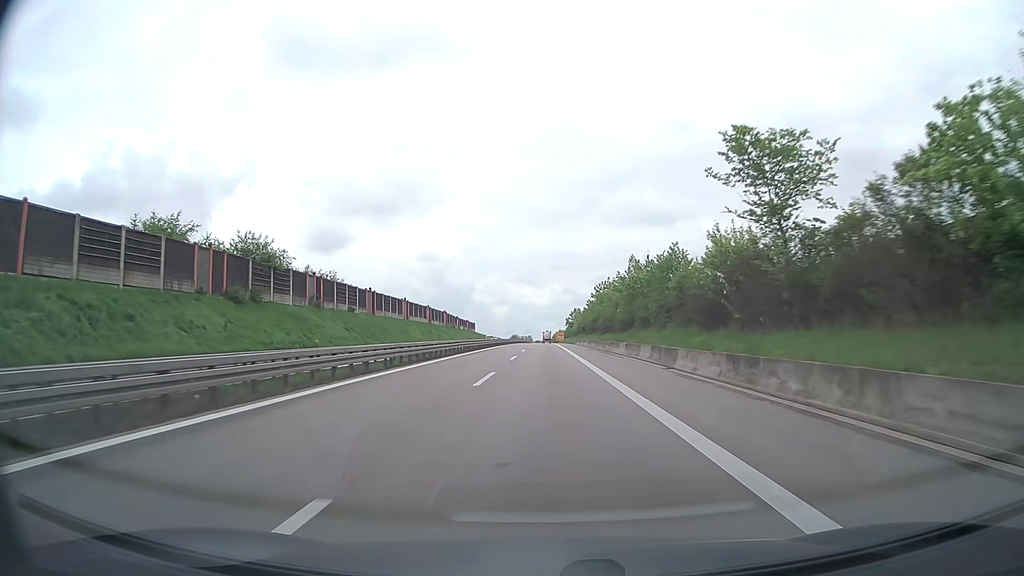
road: trunk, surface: asphalt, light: Day
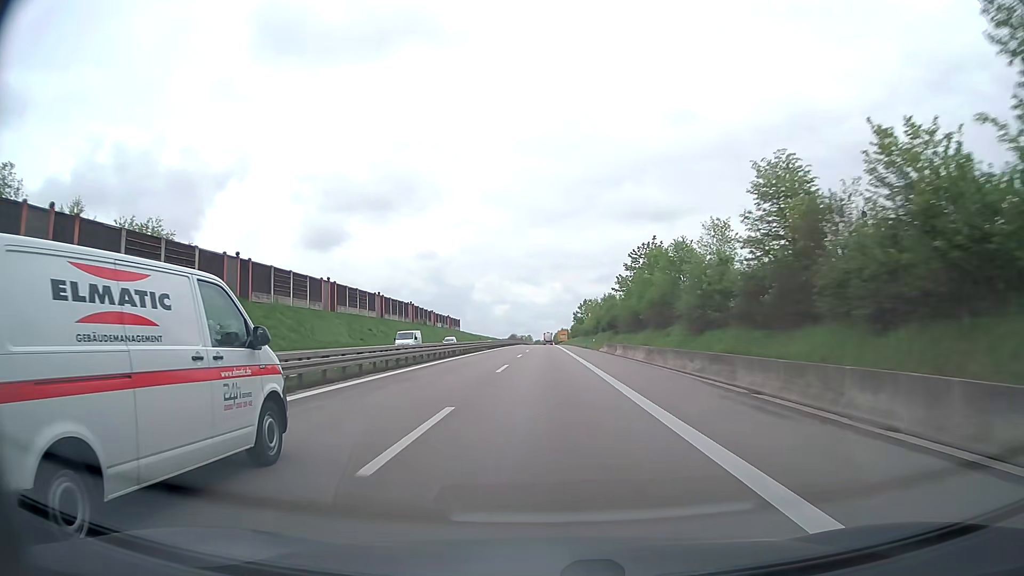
(0.0, +47.3) m; 0°
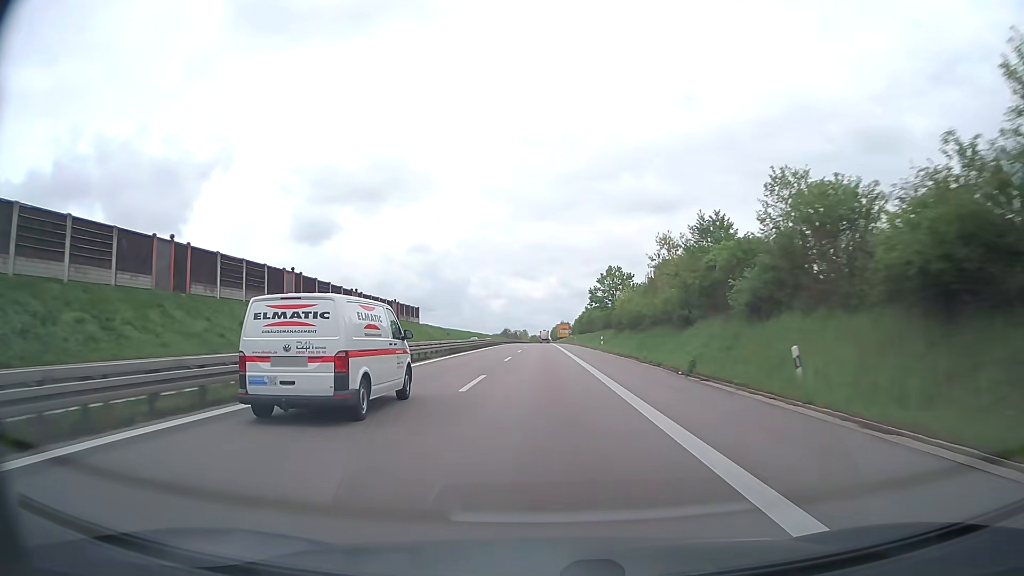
(+0.3, +63.3) m; 0°
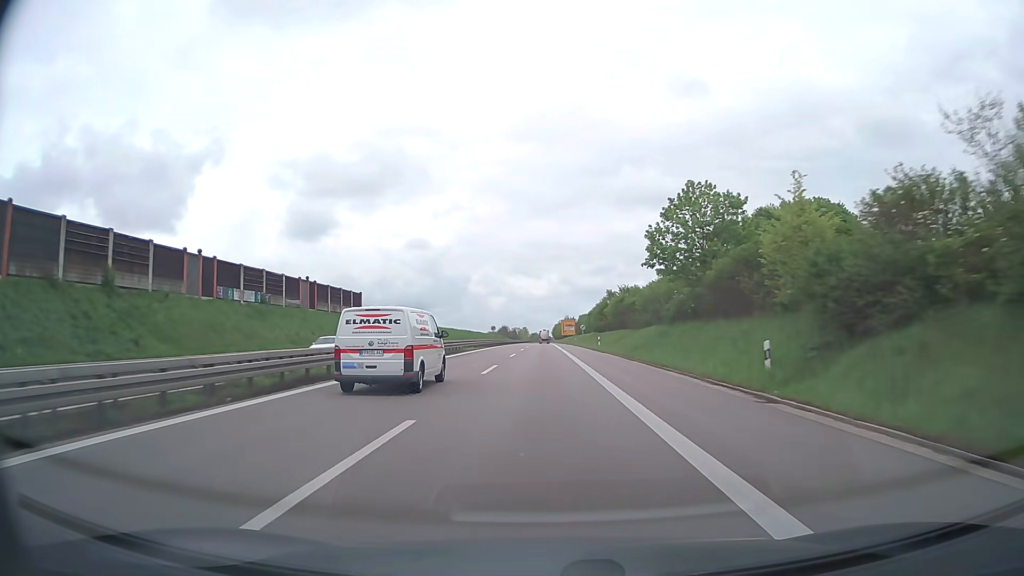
(0.0, +47.6) m; 0°
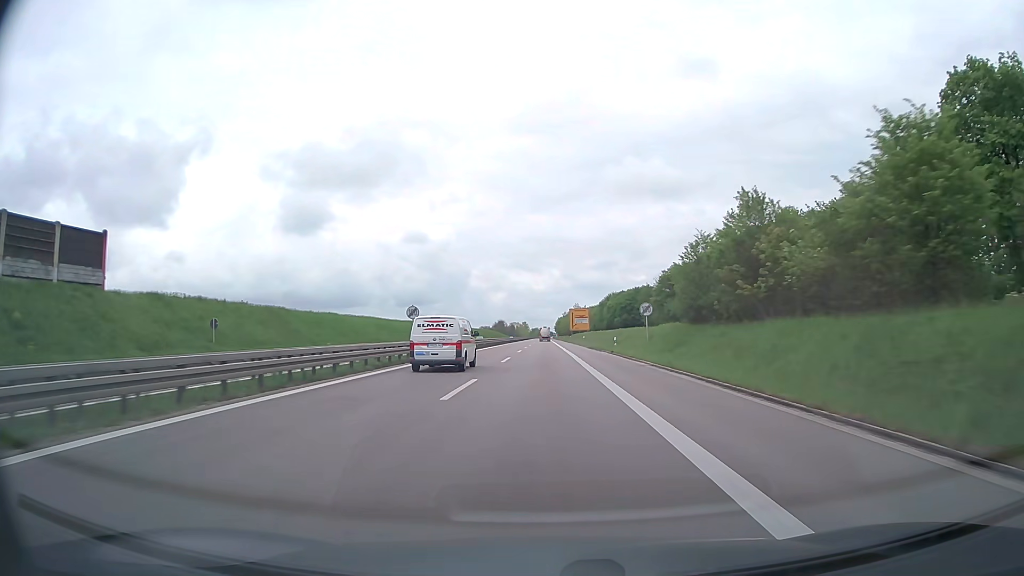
(-0.1, +63.4) m; 0°
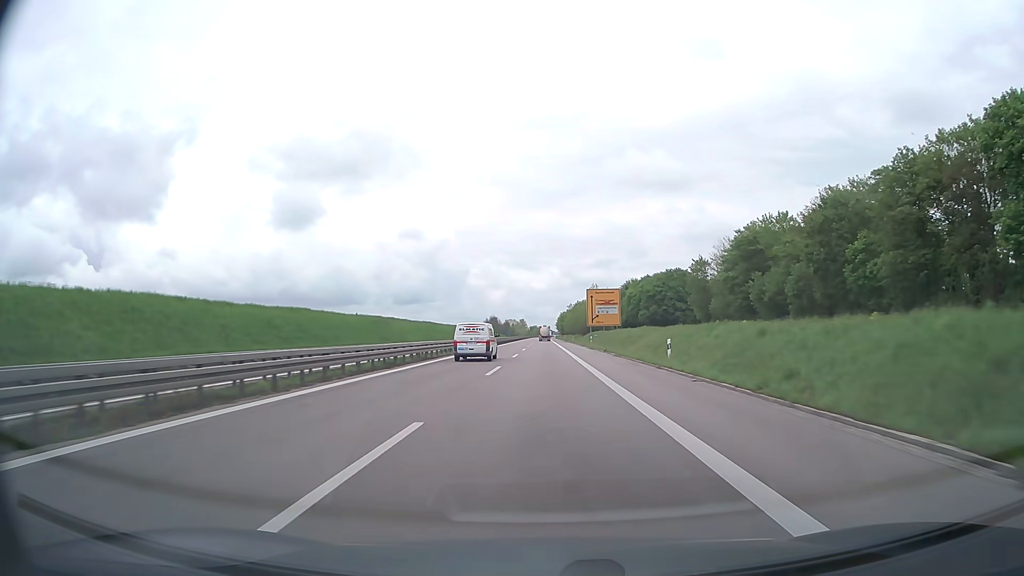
(-0.1, +63.8) m; 0°
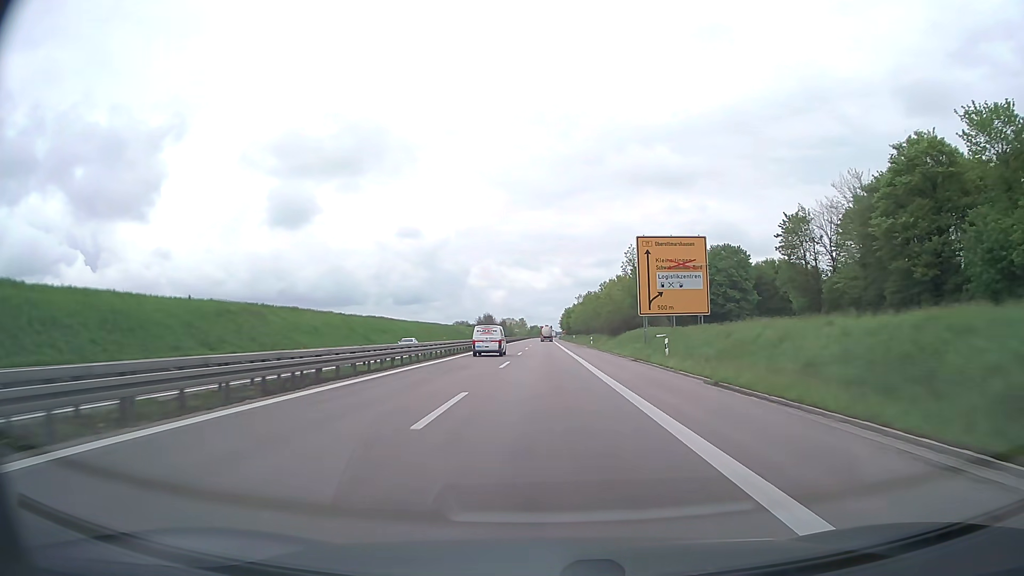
(0.0, +49.2) m; 0°
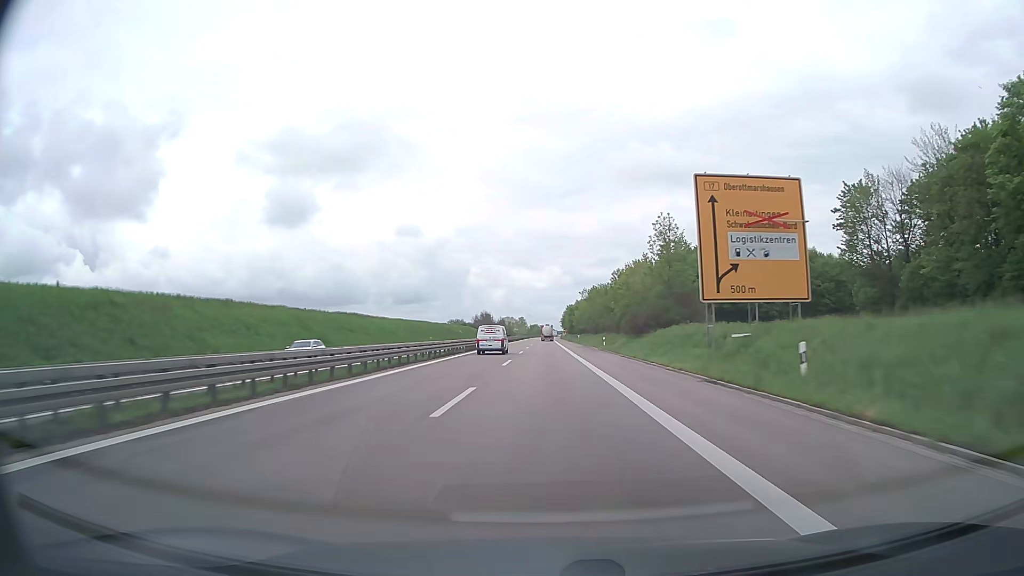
(0.0, +16.8) m; 0°
(0, +10) (0, +20) (0, +30) (0, +40) (0, +50) (0, +60) (0, +70) (0, +80) (0, +90) (0, +100) m
